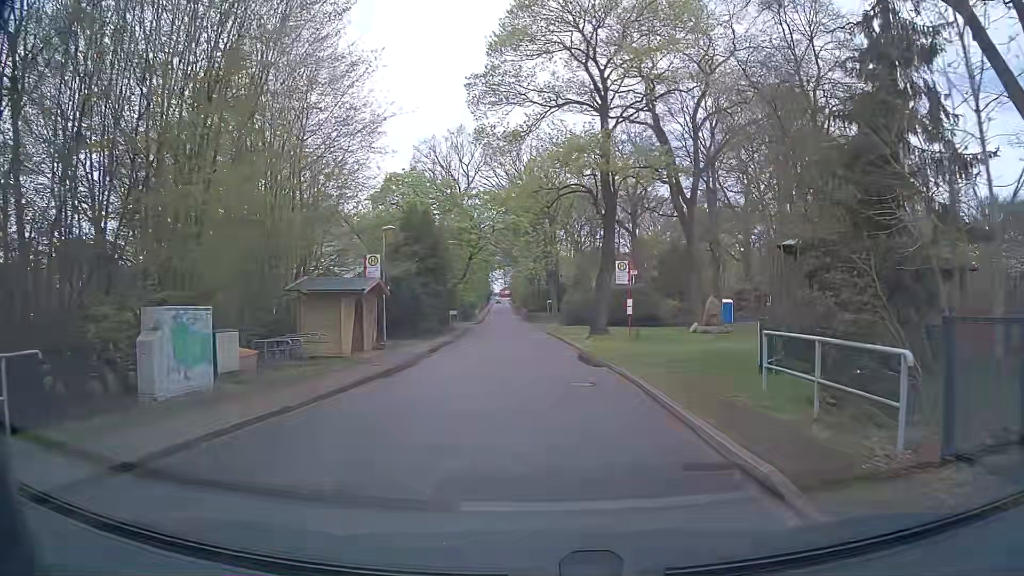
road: unclassified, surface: asphalt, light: Day
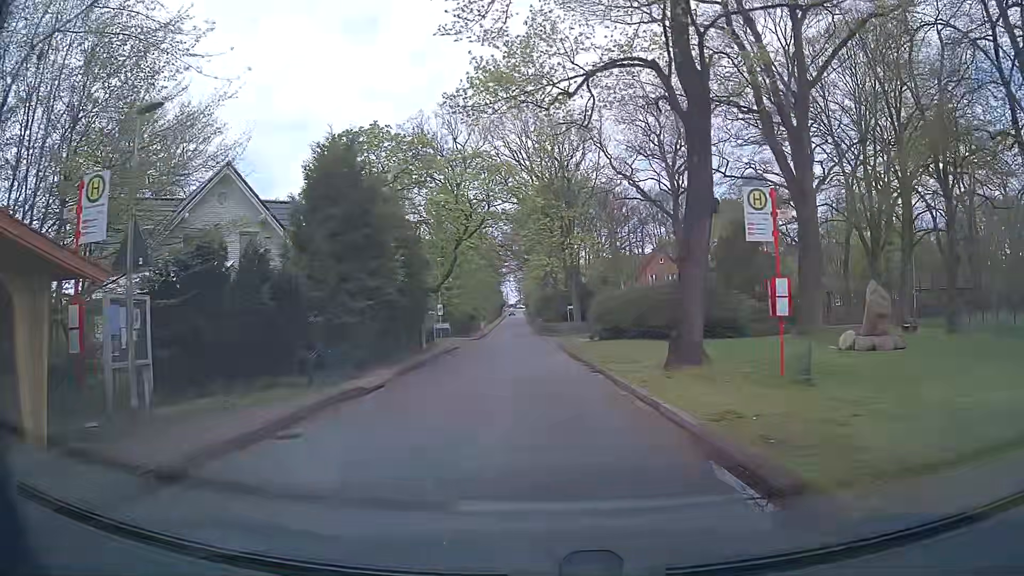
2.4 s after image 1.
(+0.1, +17.7) m; -1°
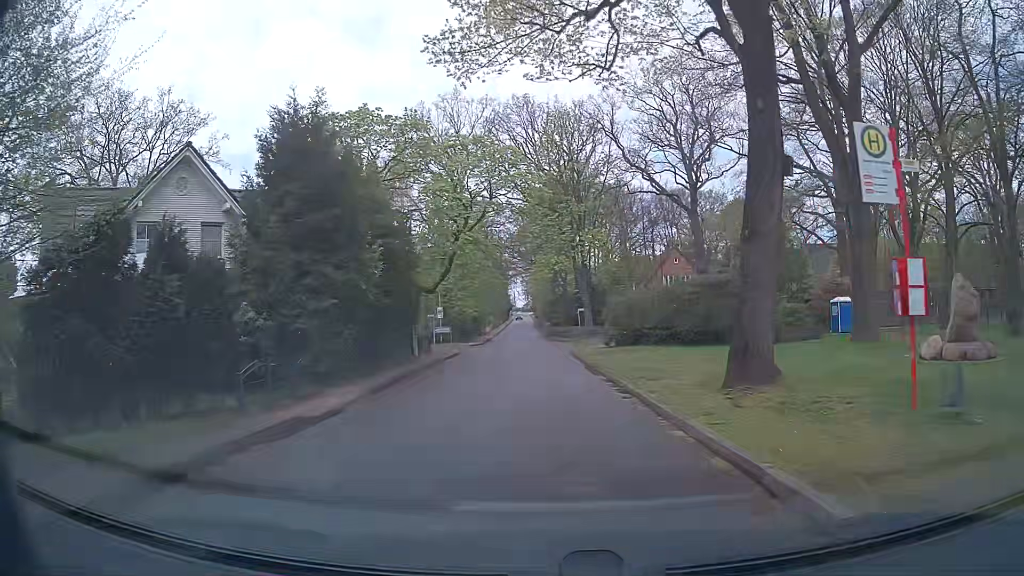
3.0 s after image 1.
(-0.1, +4.4) m; -1°
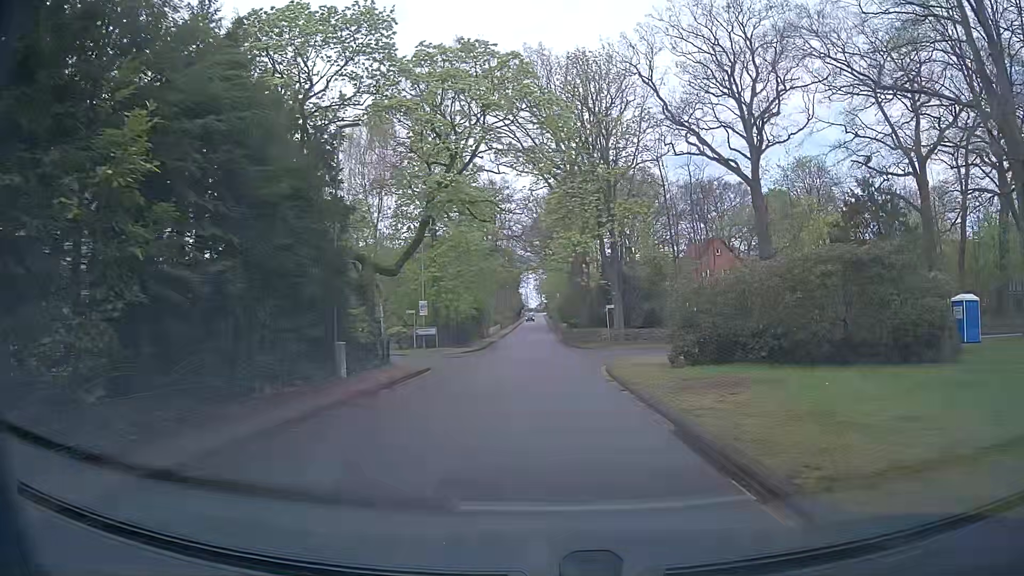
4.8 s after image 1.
(0.0, +13.1) m; -1°
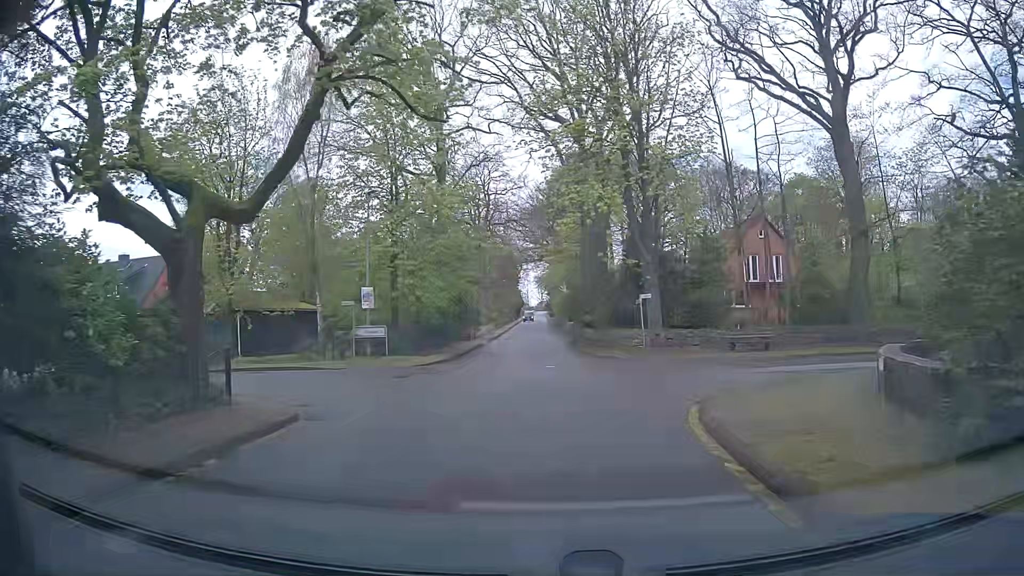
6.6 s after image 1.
(+0.2, +13.2) m; +2°
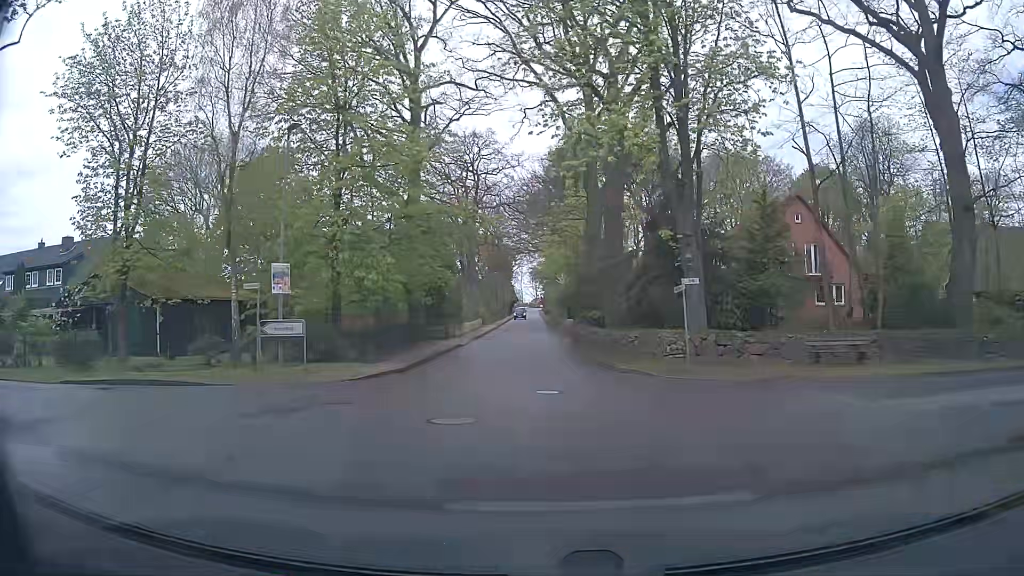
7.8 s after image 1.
(-0.3, +8.9) m; -2°
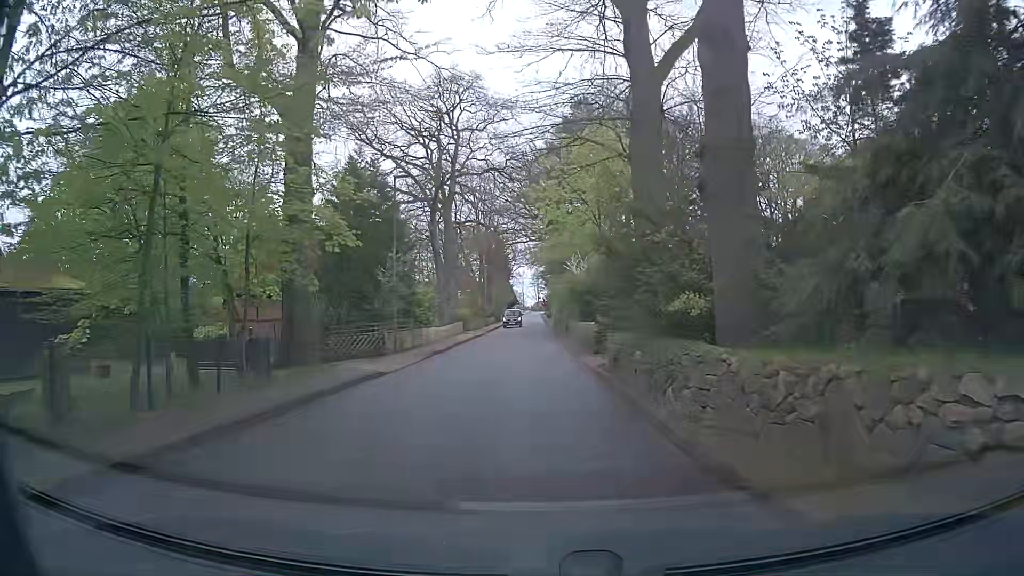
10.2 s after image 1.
(+0.2, +17.9) m; +1°
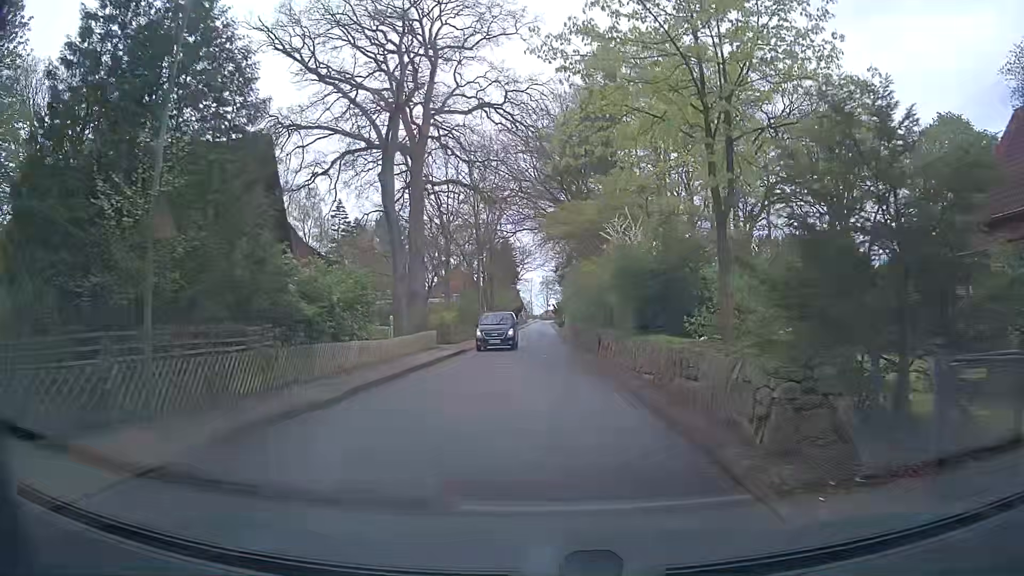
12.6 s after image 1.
(-0.4, +17.7) m; 0°
(0, +10) (0, +20) (-1, +30) (-1, +40) (-1, +50) (-1, +60) (-1, +70) (-2, +80) (-2, +90) (-2, +100) m
